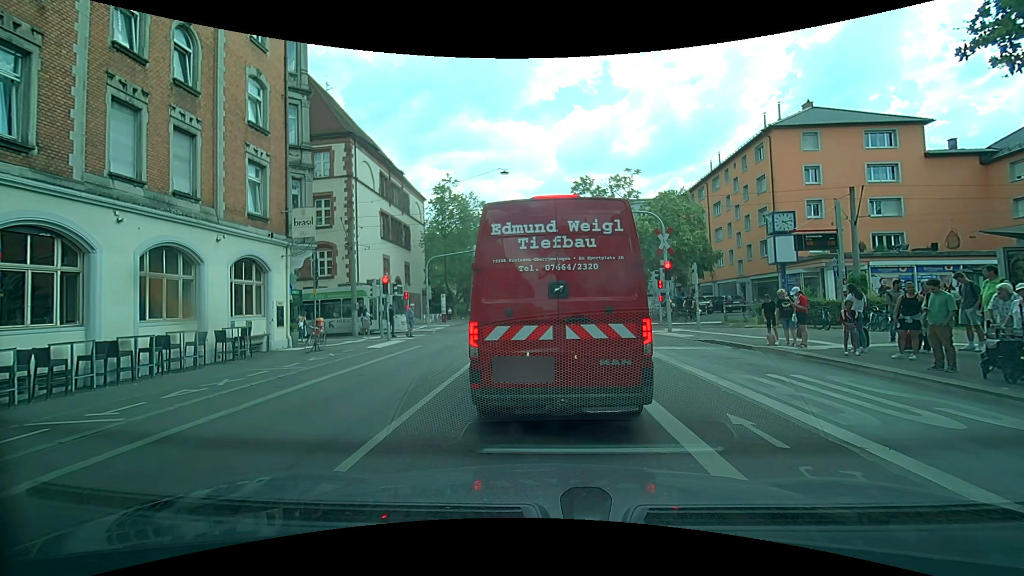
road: secondary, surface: asphalt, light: Day
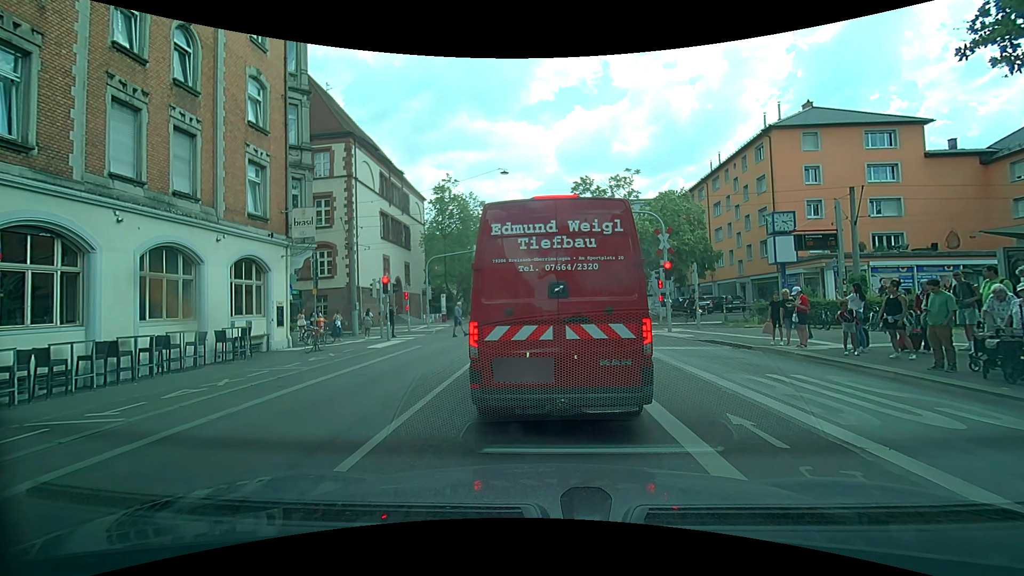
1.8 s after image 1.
(0.0, 0.0) m; 0°
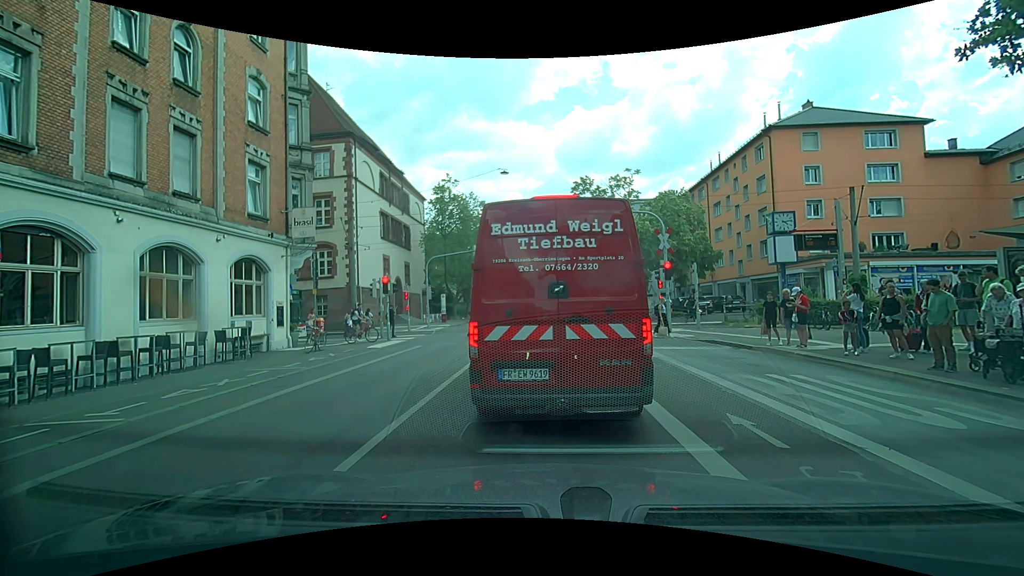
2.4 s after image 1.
(0.0, 0.0) m; 0°
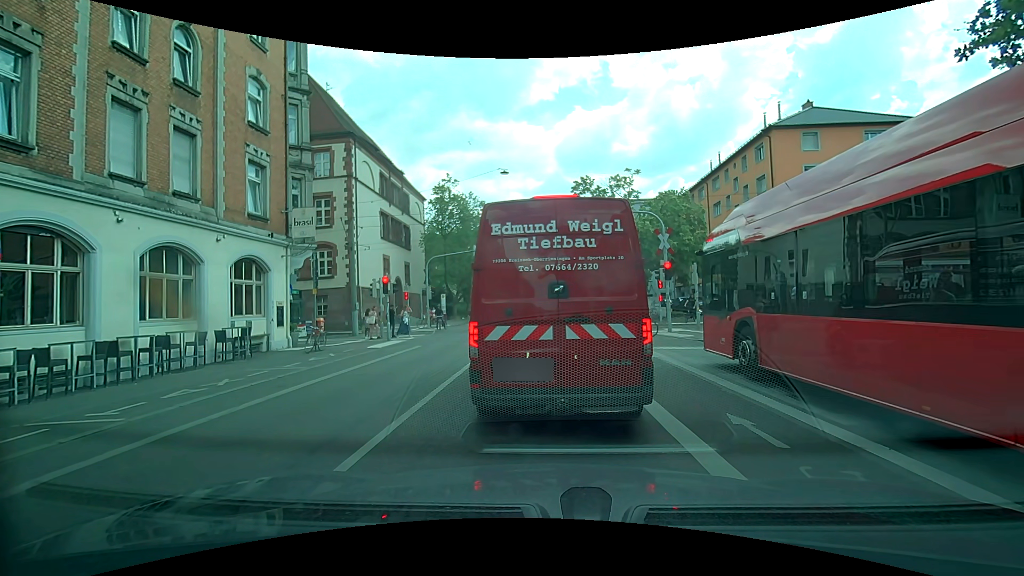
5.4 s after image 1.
(0.0, 0.0) m; 0°
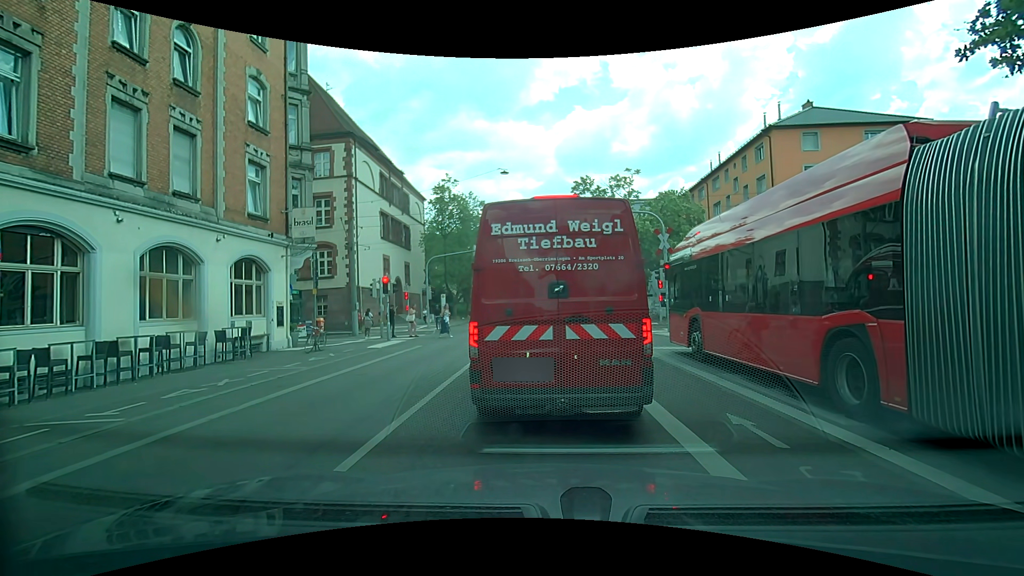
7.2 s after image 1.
(0.0, 0.0) m; 0°
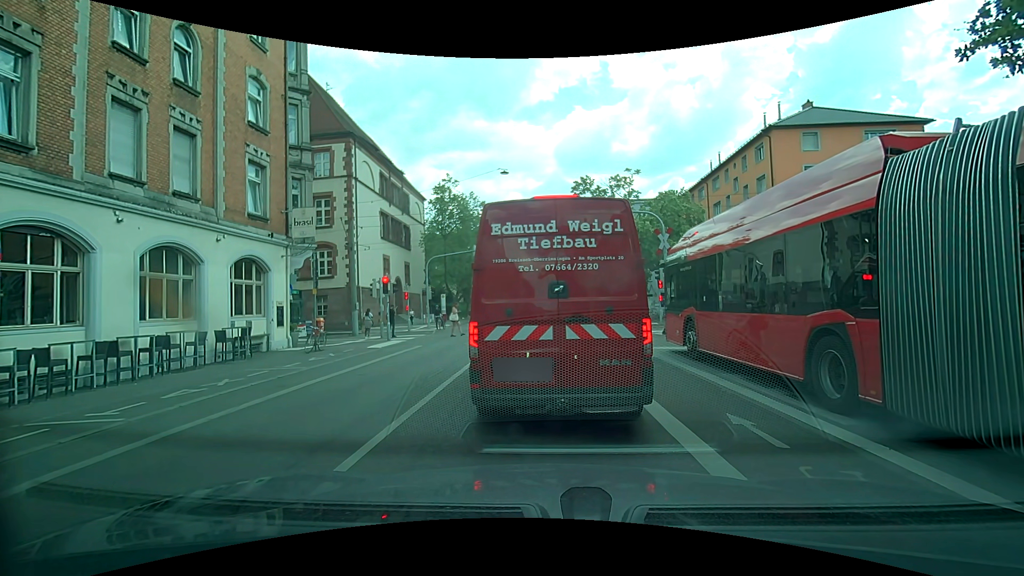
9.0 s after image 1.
(0.0, 0.0) m; 0°
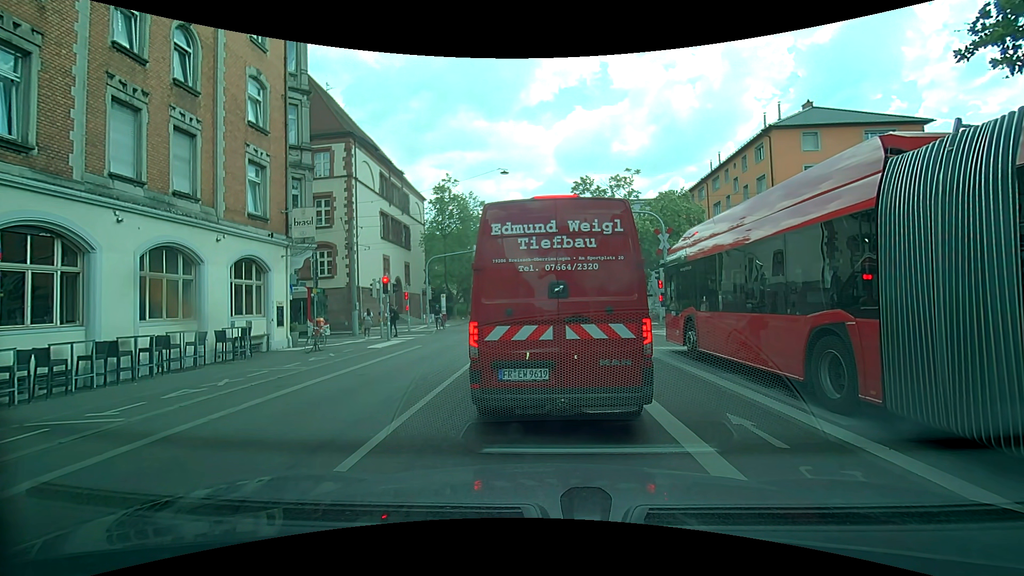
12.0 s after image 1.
(0.0, 0.0) m; 0°
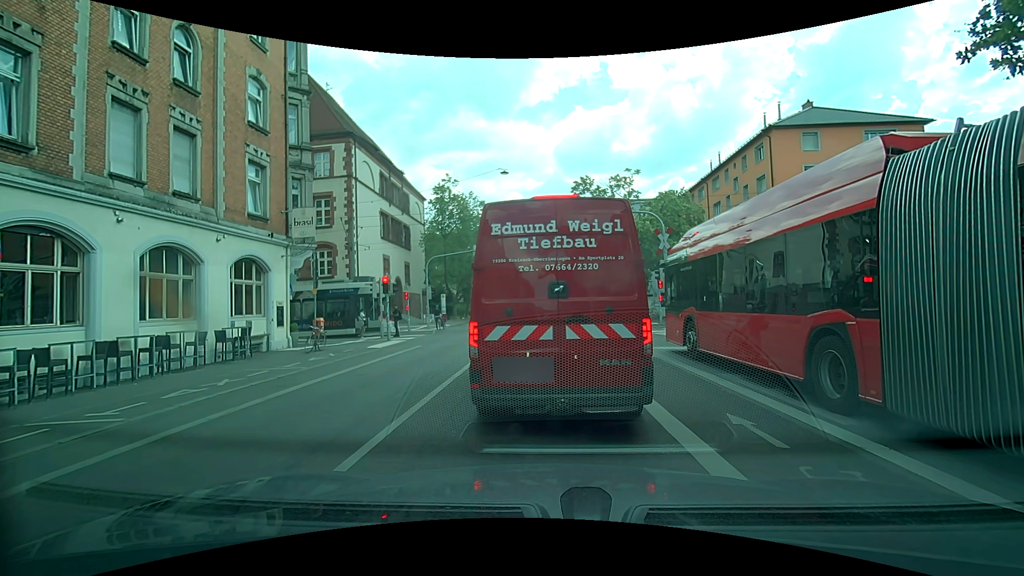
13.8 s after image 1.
(0.0, 0.0) m; 0°
(+1, +10) (+1, +20) (+2, +30) (+3, +40) (+4, +50) (+5, +60) (+5, +70) (+6, +80) (+6, +90) (+7, +100) m
